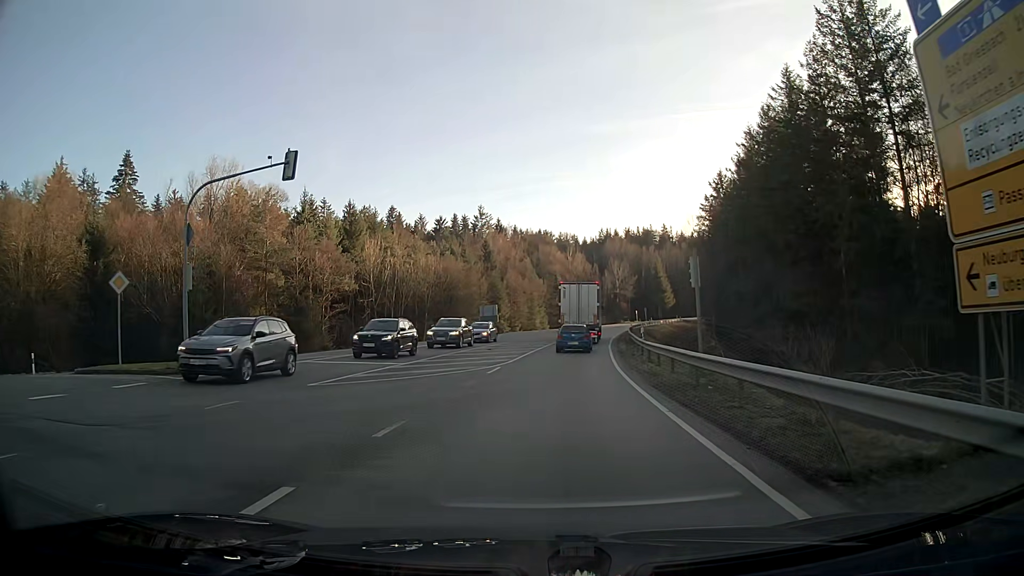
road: secondary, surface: asphalt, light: Day
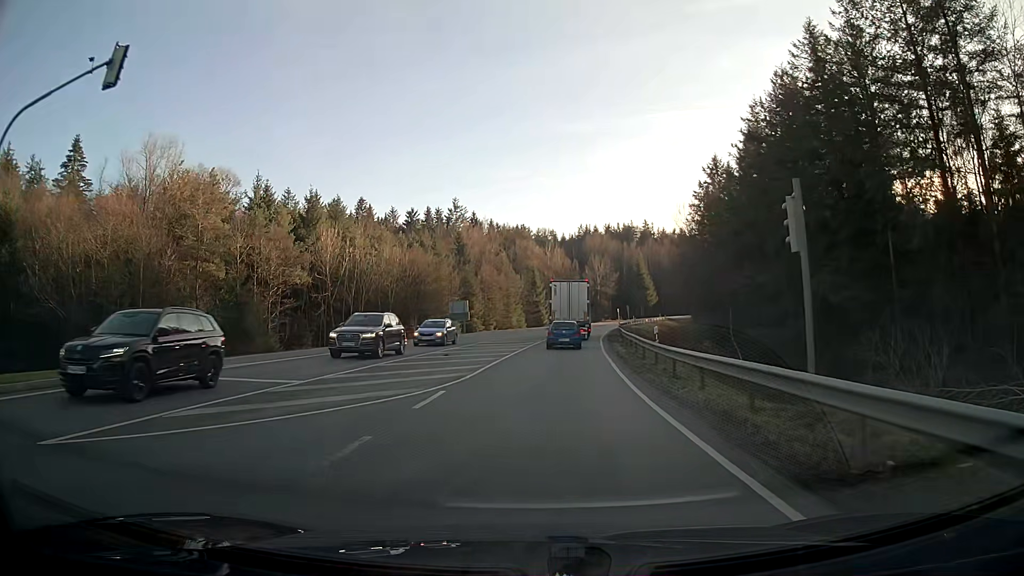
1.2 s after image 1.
(+0.2, +9.3) m; +2°
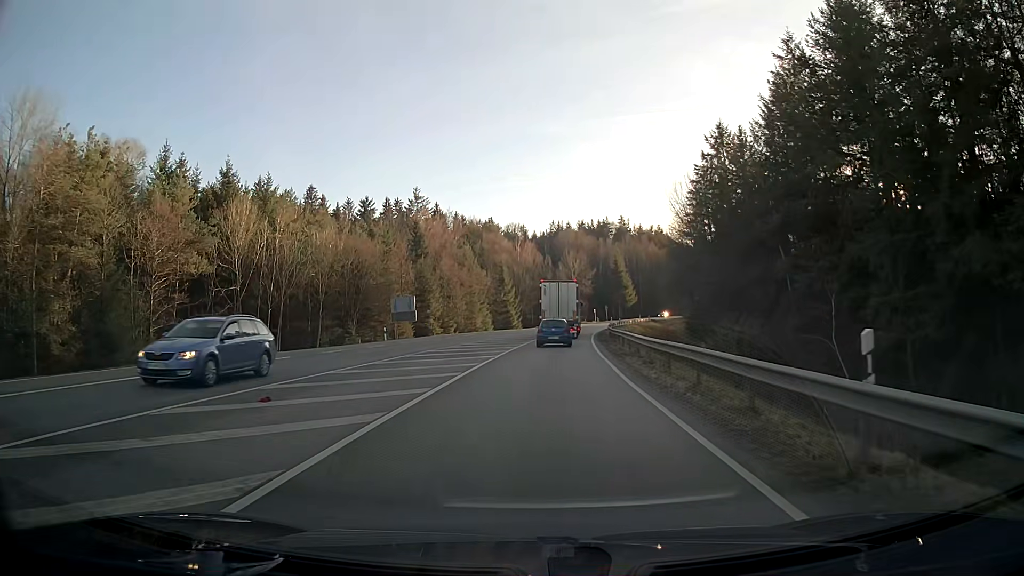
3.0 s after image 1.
(+0.4, +16.4) m; +3°
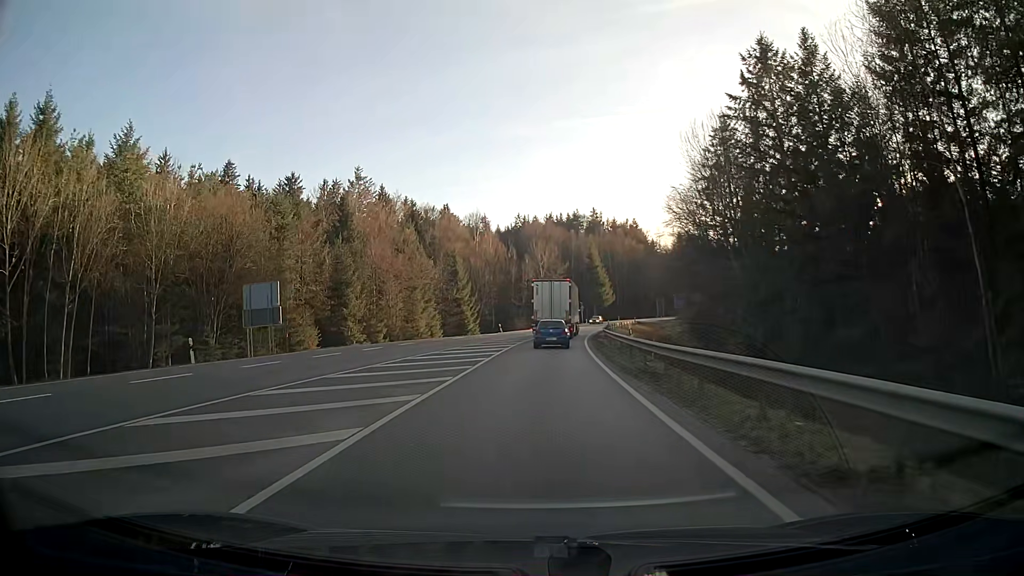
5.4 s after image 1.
(+0.6, +25.3) m; +3°
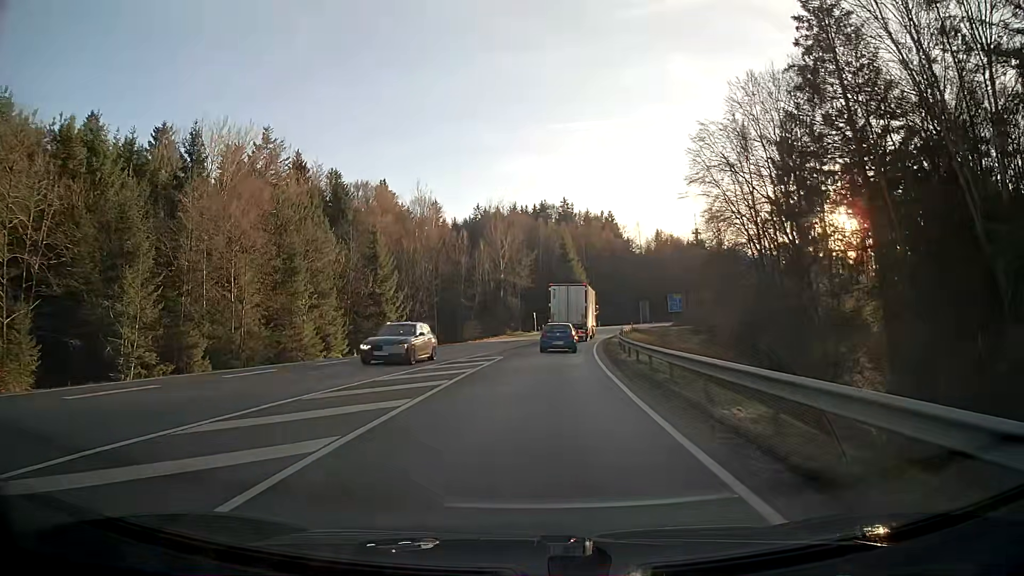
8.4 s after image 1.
(+1.0, +33.7) m; +3°
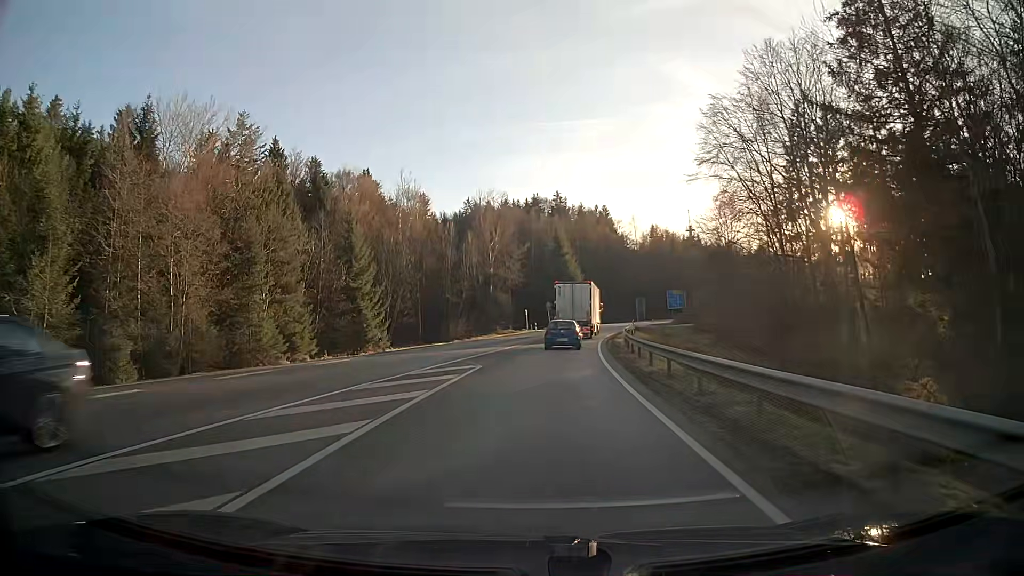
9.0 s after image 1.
(0.0, +7.2) m; +1°
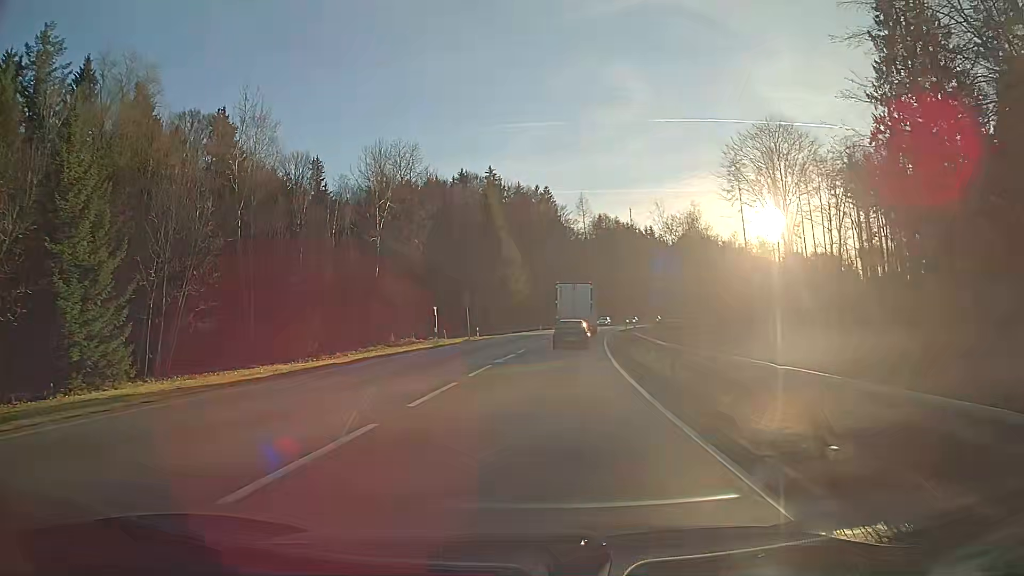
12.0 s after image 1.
(+1.7, +38.1) m; +6°
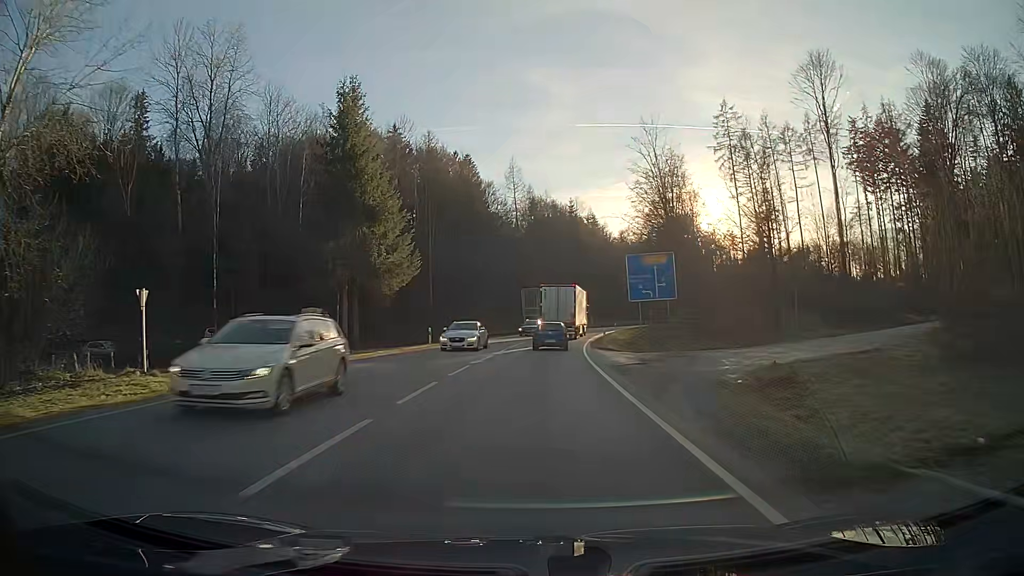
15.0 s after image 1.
(+2.6, +41.7) m; +6°
